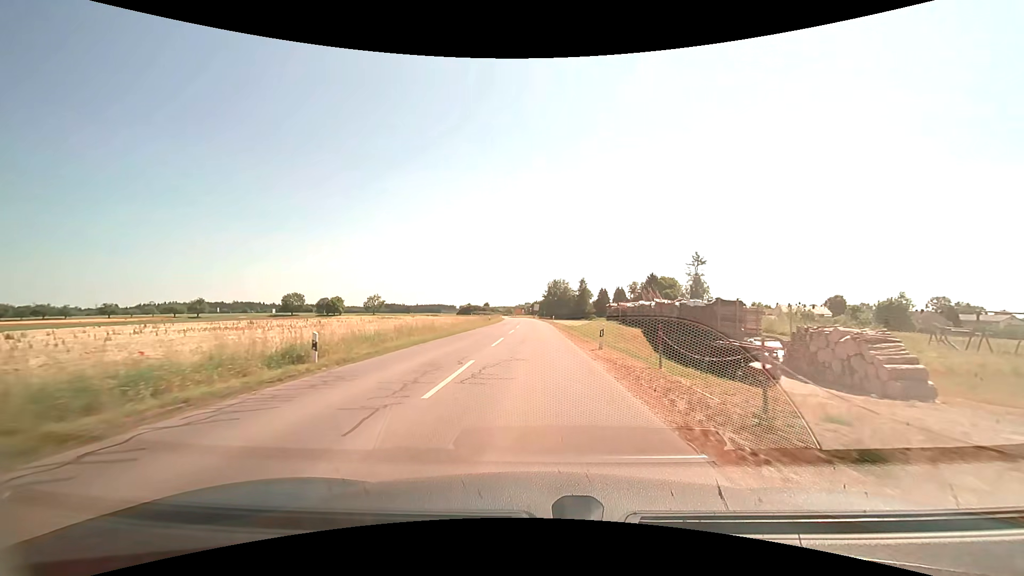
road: tertiary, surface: asphalt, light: Day
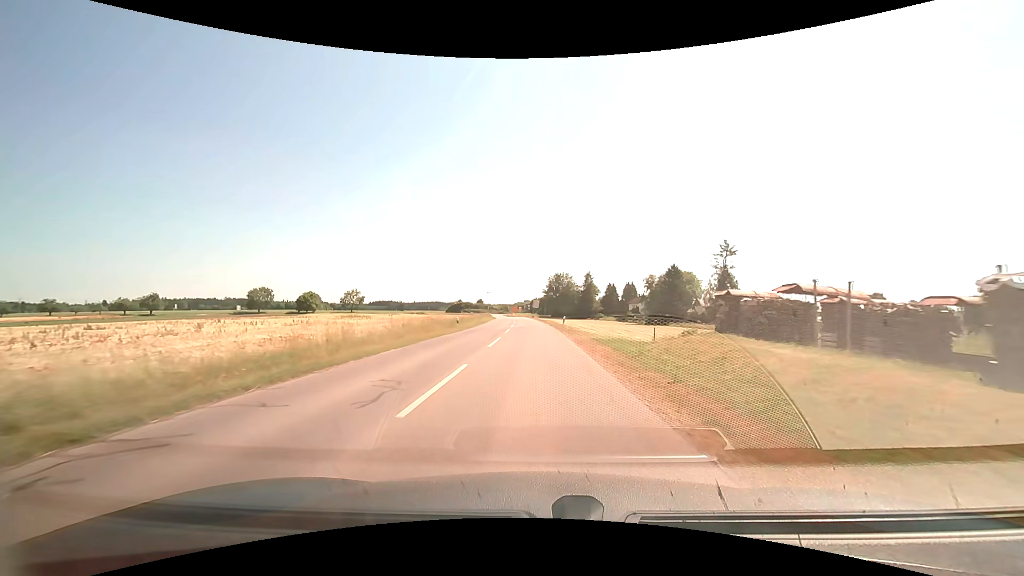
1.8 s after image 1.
(0.0, +25.5) m; 0°
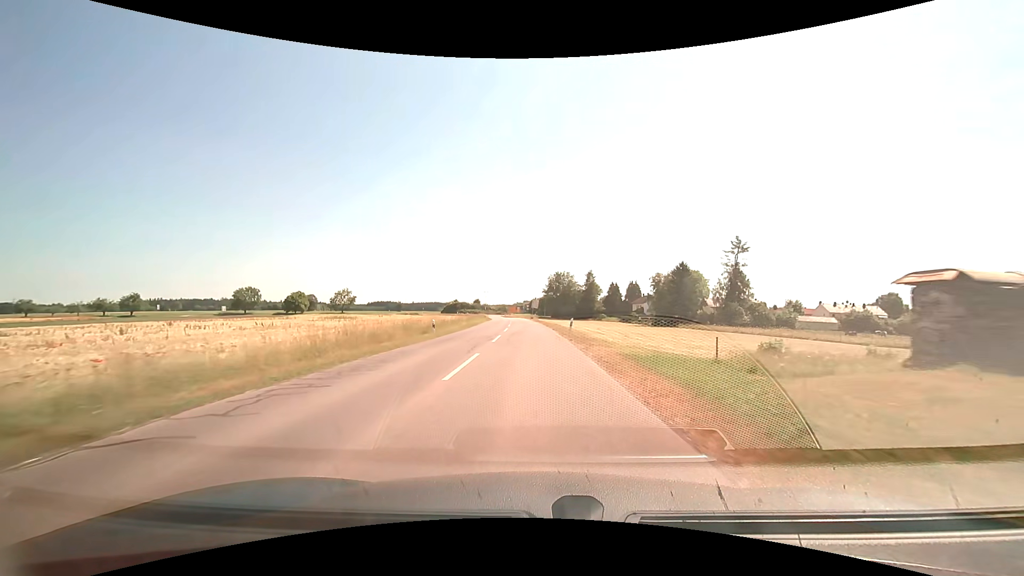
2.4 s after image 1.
(0.0, +8.7) m; 0°
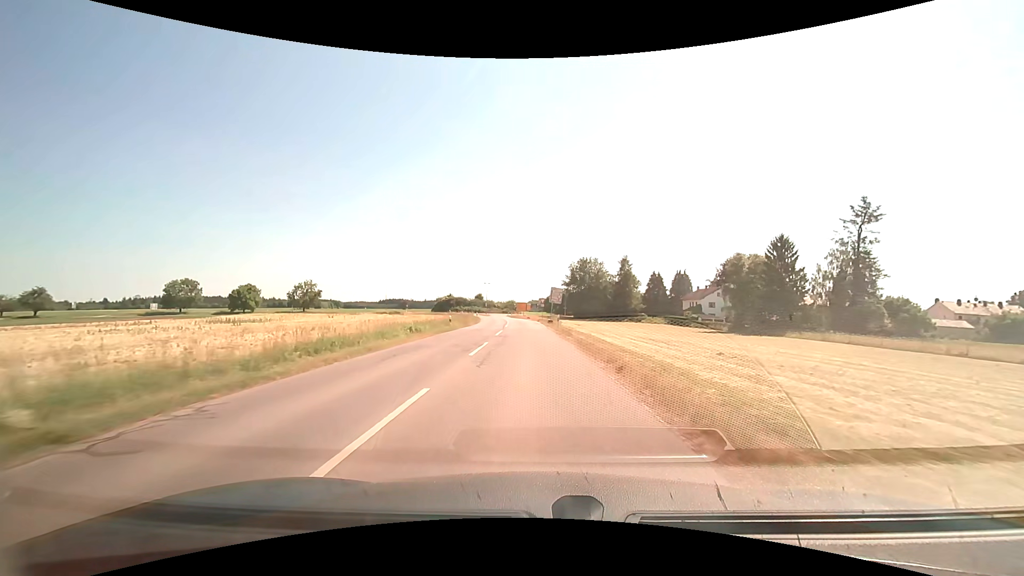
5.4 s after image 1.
(-0.7, +43.2) m; -2°
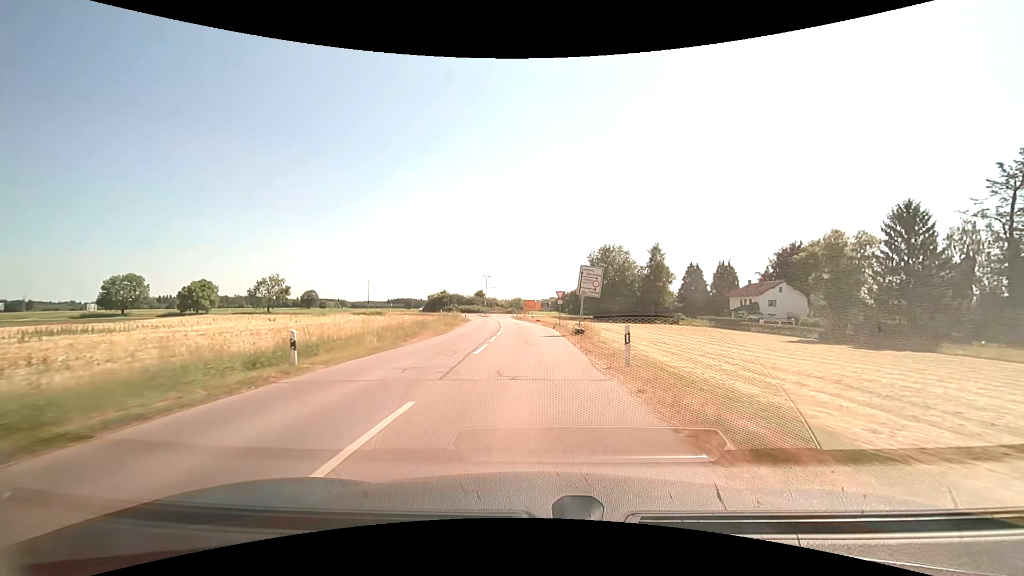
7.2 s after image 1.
(-0.3, +25.1) m; -1°
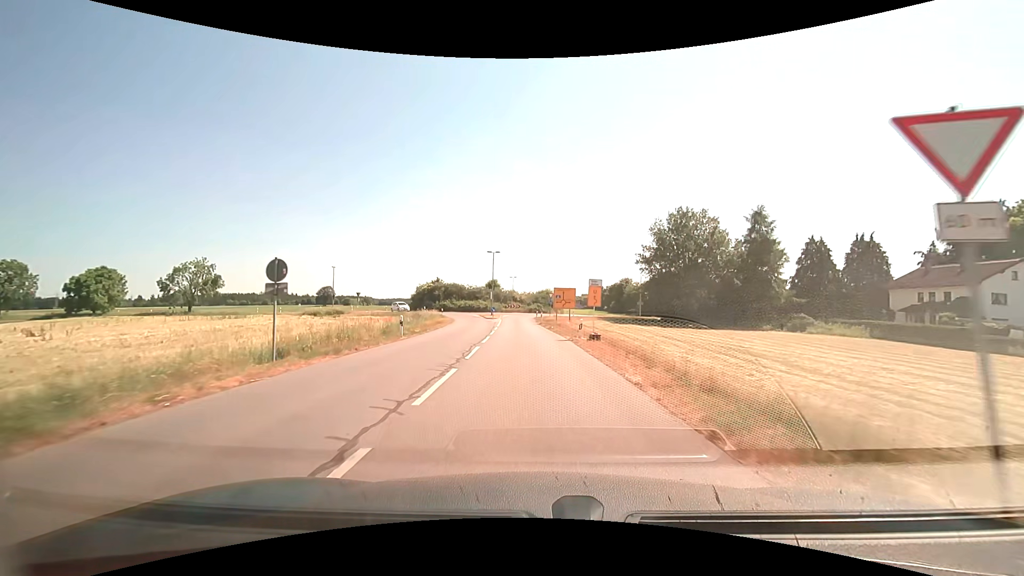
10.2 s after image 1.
(-0.9, +38.5) m; -3°
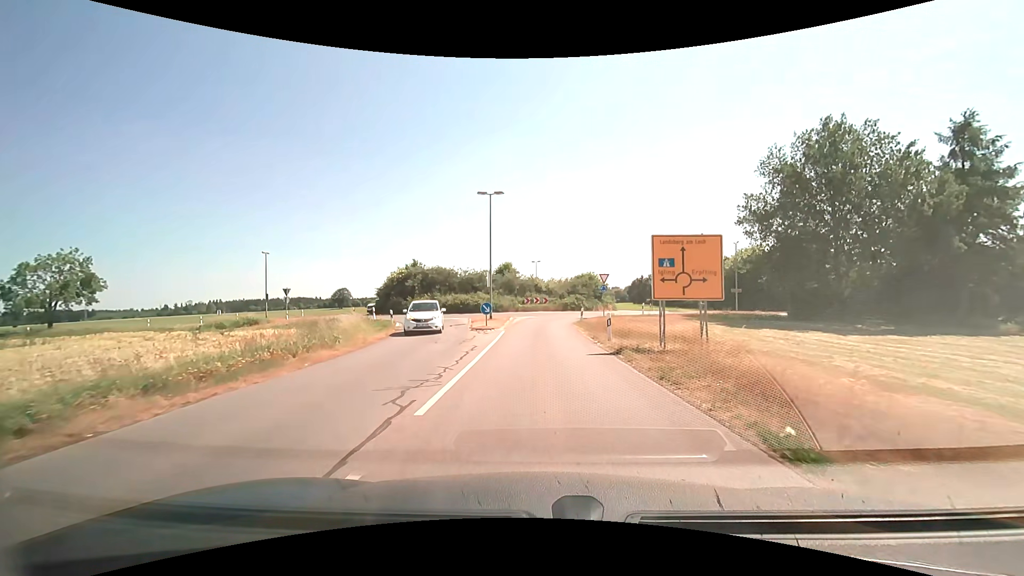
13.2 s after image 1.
(-1.0, +30.3) m; -3°
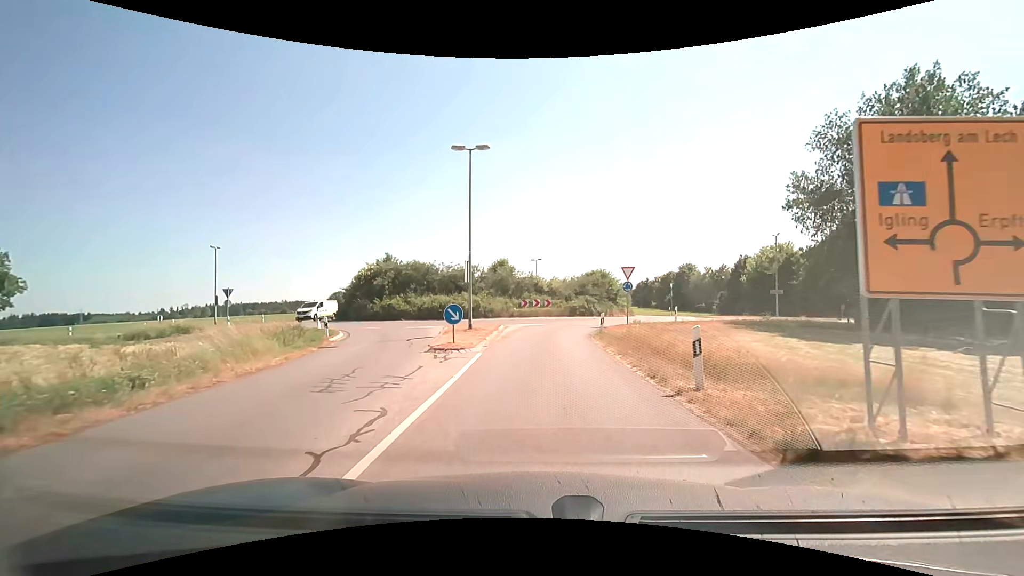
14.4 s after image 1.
(0.0, +9.2) m; 0°
(0, +10) (0, +20) (+2, +30) (+9, +37) (+13, +46) (+11, +56) (+6, +65) (+4, +75) (+4, +85) (+5, +94) m
